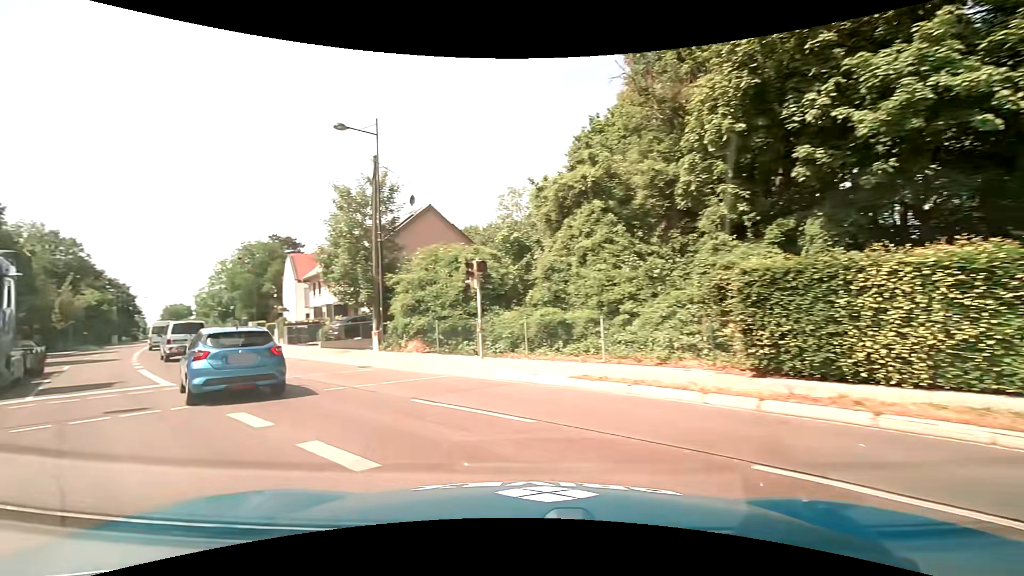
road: residential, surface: asphalt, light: Day
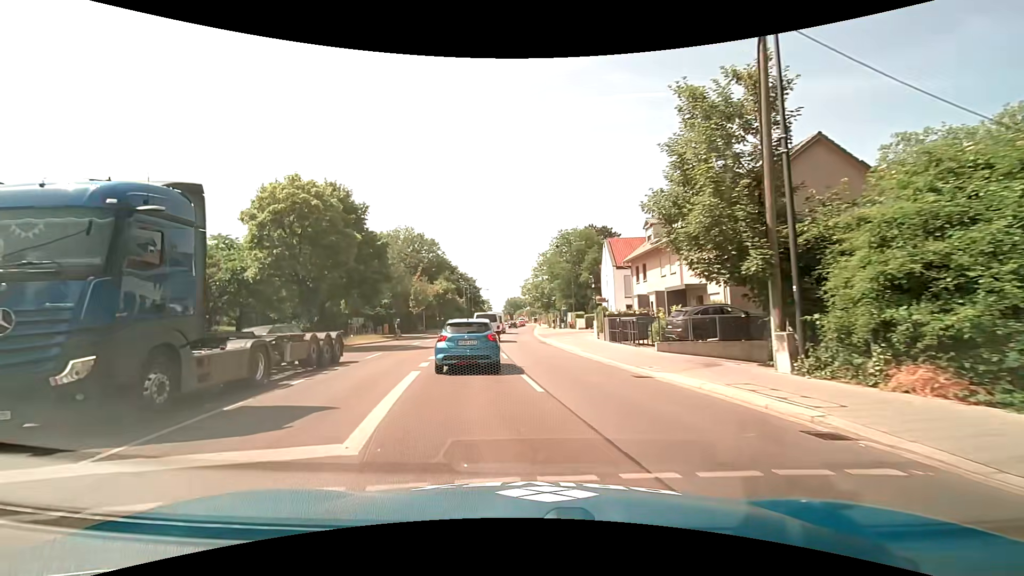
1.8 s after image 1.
(-4.6, +10.6) m; -36°
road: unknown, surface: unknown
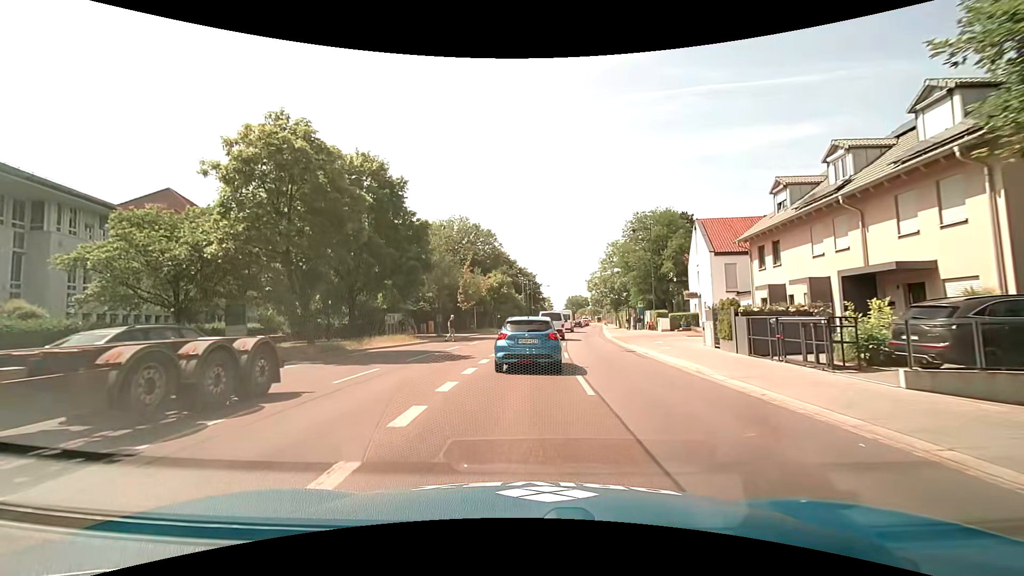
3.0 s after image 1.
(-0.7, +9.5) m; -7°
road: secondary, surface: asphalt
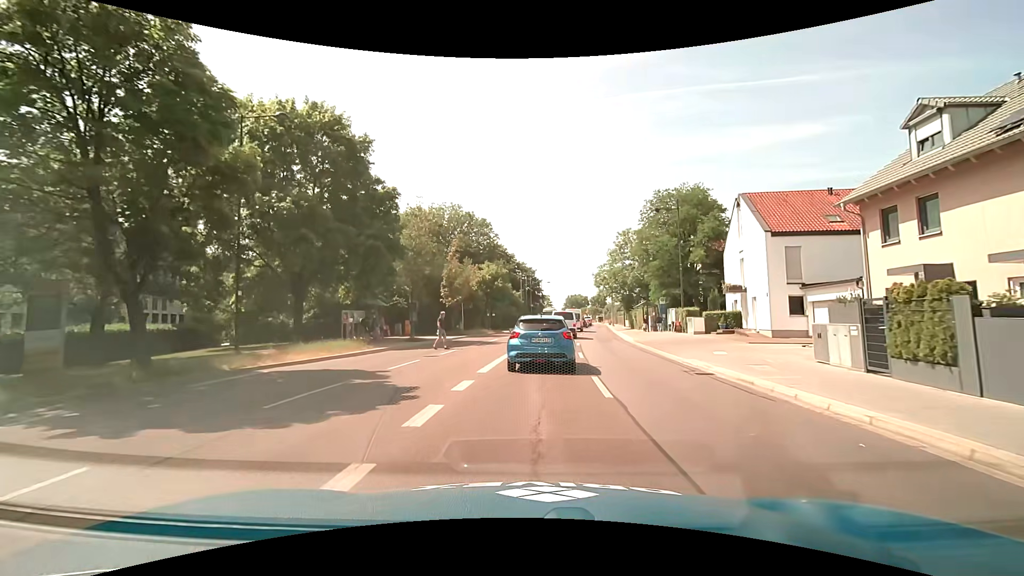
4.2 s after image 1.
(-0.1, +9.4) m; 0°
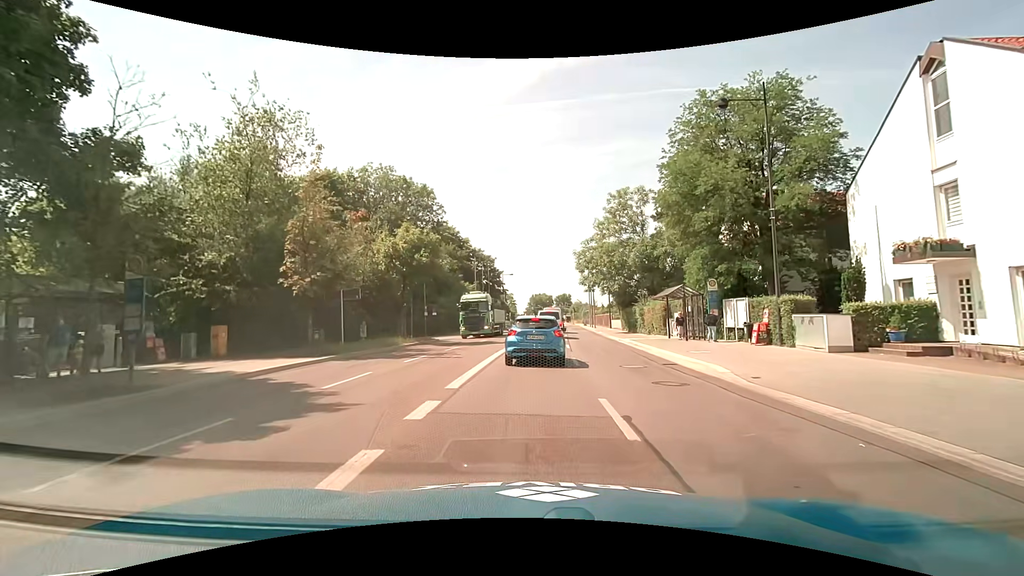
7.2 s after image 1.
(+0.9, +21.2) m; +5°
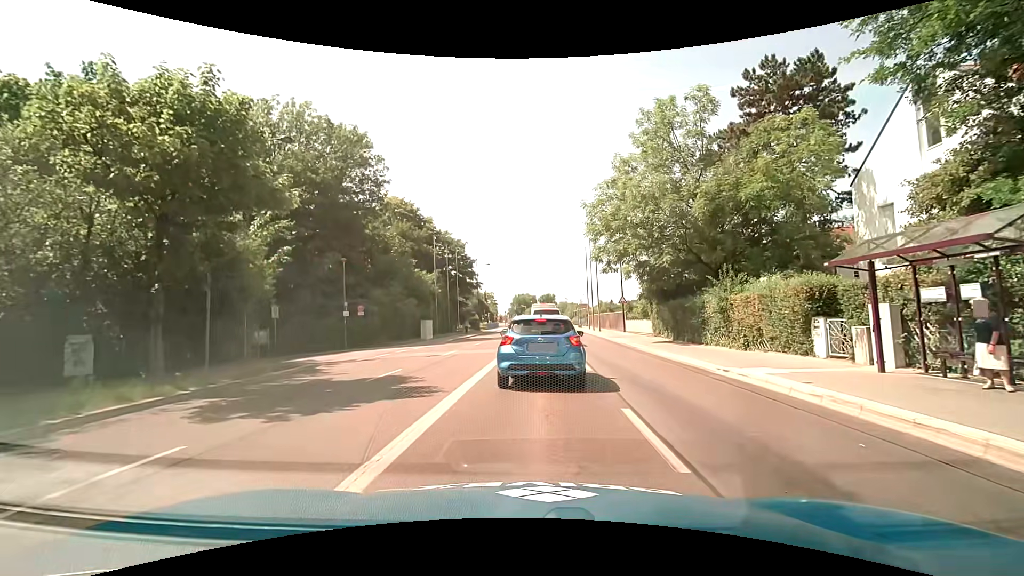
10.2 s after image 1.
(+0.1, +18.9) m; +3°
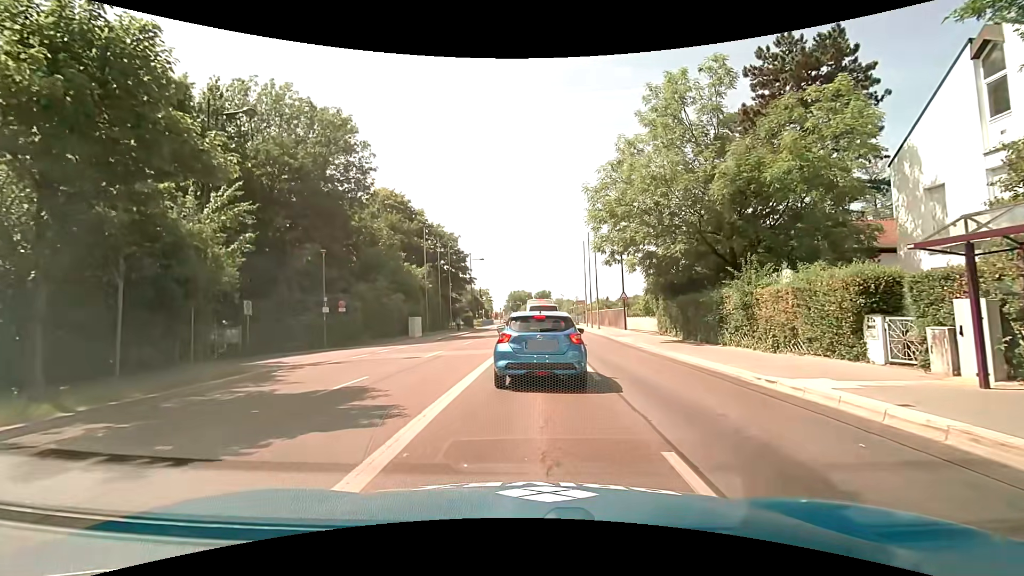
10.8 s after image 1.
(0.0, +2.5) m; 0°
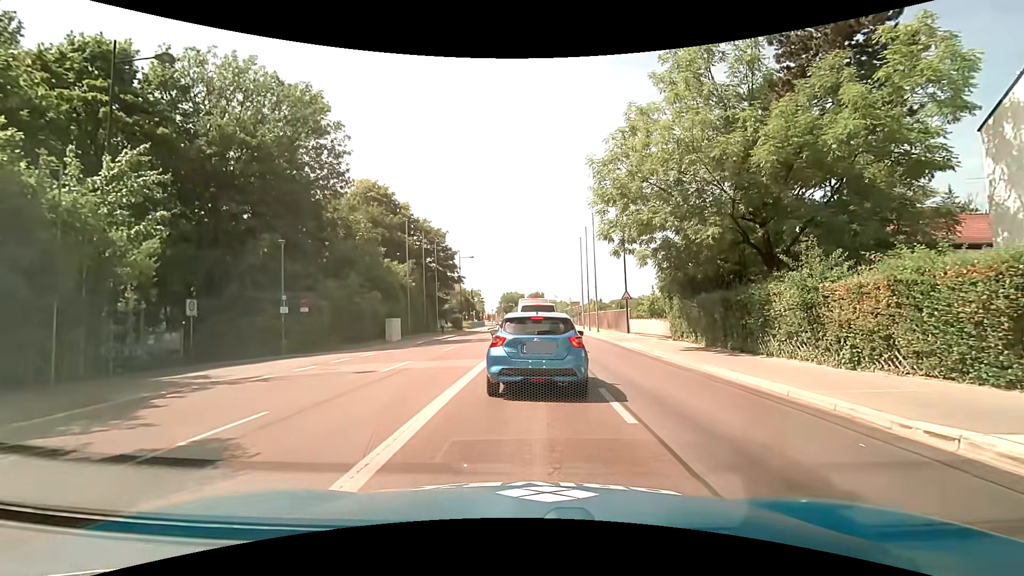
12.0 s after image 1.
(0.0, +4.3) m; 0°
